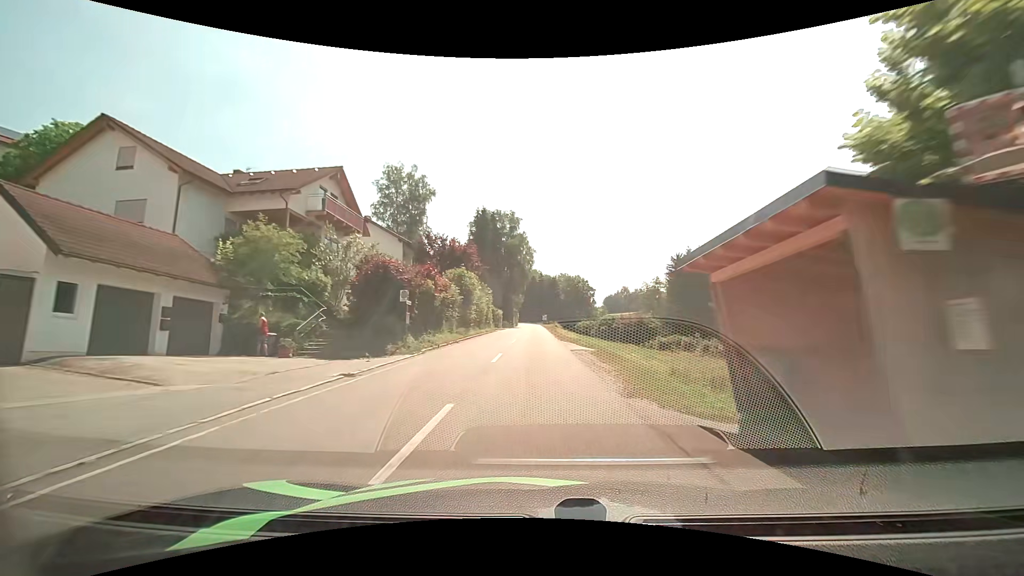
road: tertiary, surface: asphalt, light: Day
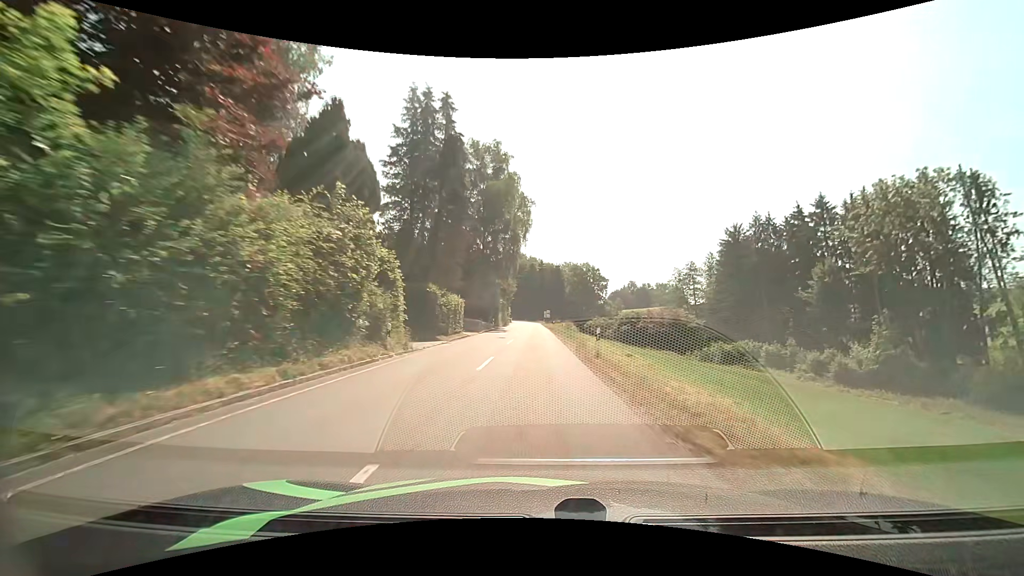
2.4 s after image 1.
(-0.1, +39.4) m; 0°
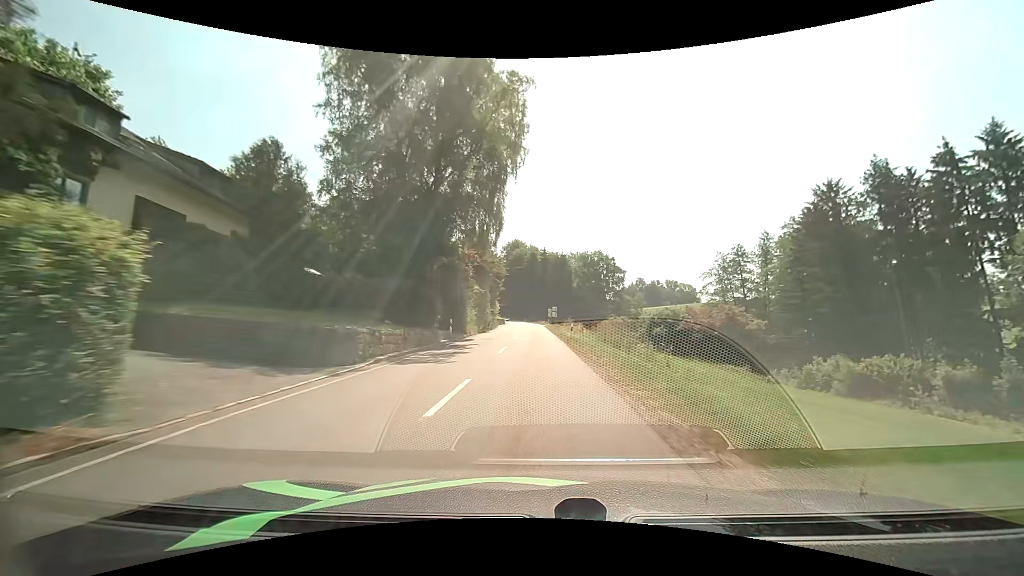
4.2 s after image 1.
(-0.2, +30.5) m; -1°
(0, +10) (0, +20) (0, +30) (0, +40) (0, +50) (0, +60) (0, +70) (0, +80) (-1, +90) (-1, +100) m
